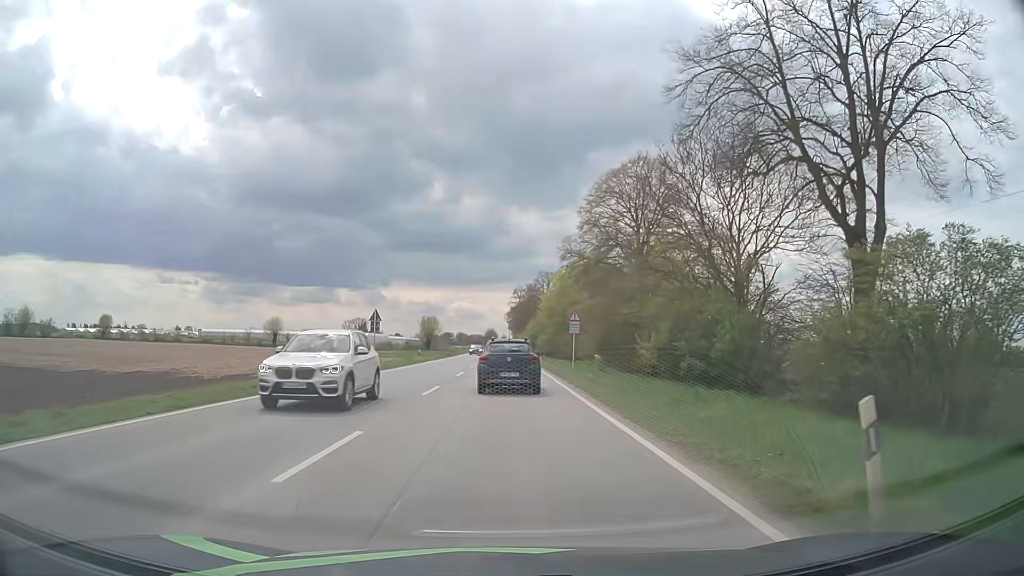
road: primary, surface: asphalt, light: Day
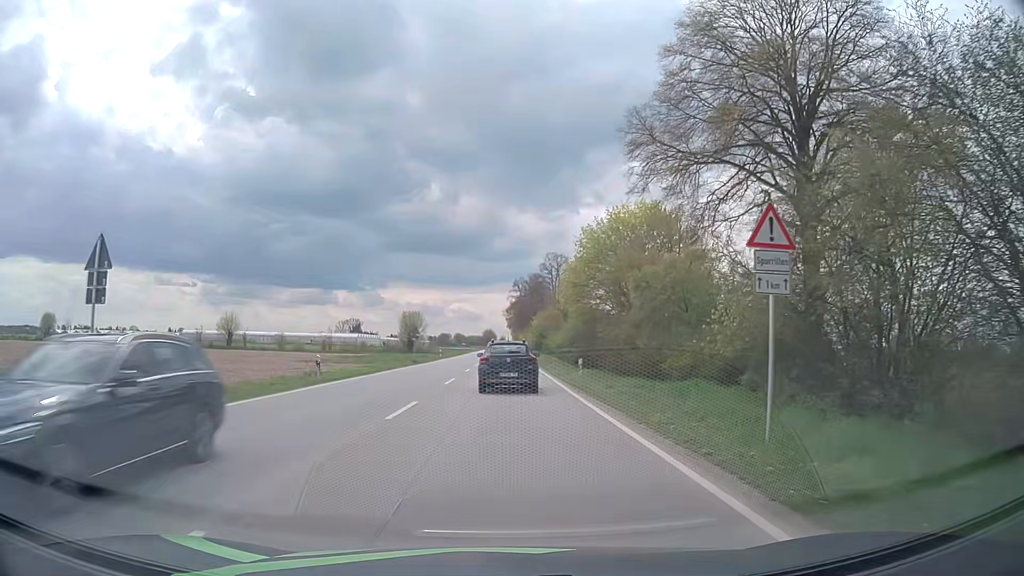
(-0.1, +29.9) m; 0°
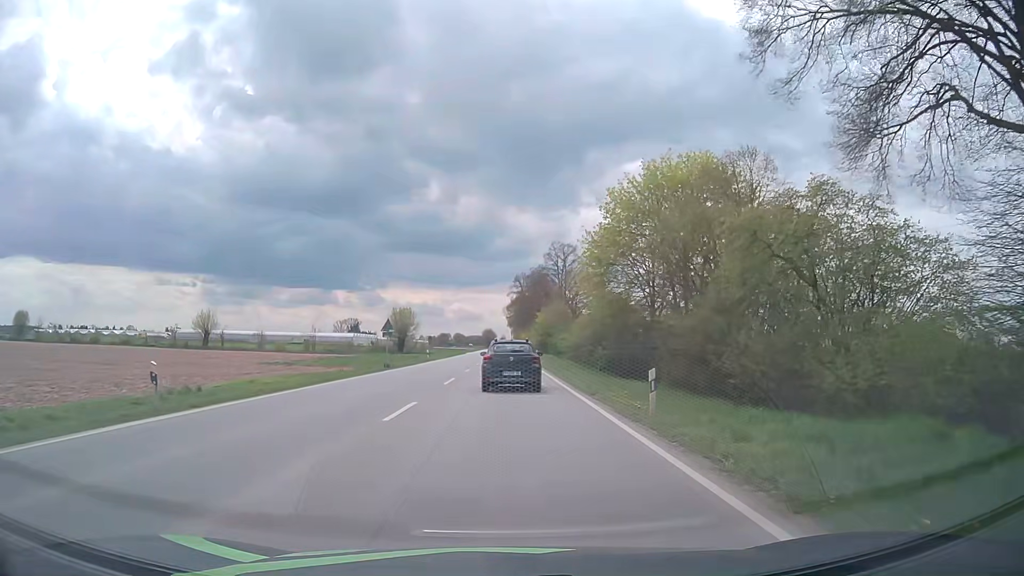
(-0.1, +12.6) m; -1°
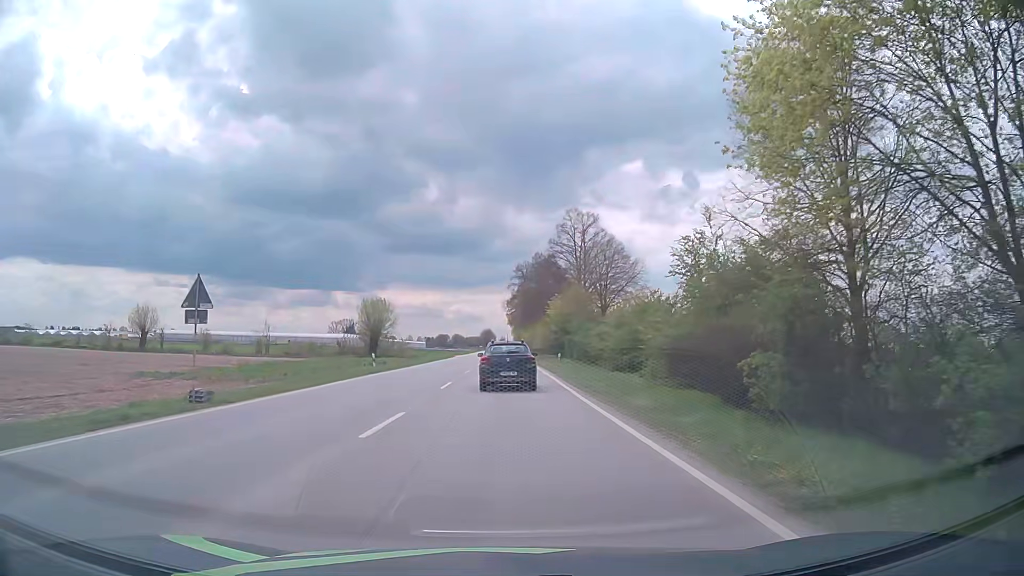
(0.0, +25.9) m; 0°
(0, +10) (0, +20) (0, +30) (0, +40) (0, +50) (0, +60) (0, +70) (0, +80) (0, +90) (0, +100) m
